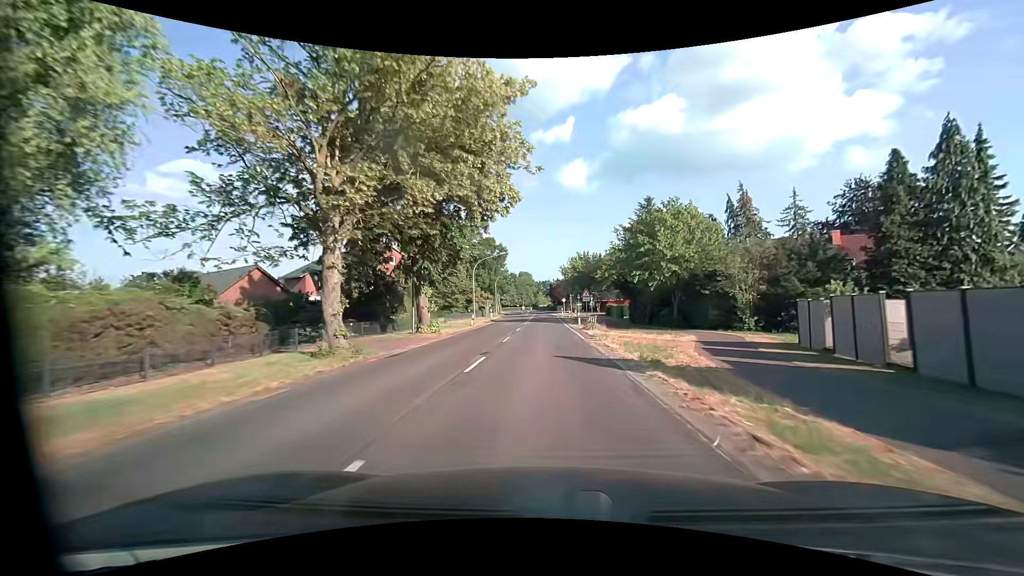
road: secondary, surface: asphalt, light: Day
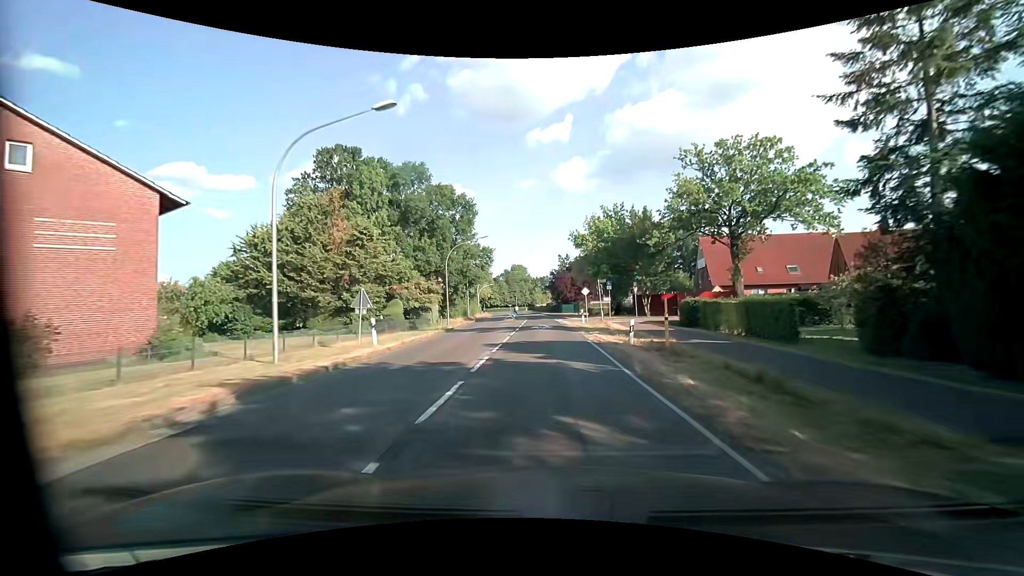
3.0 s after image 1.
(-0.3, +42.9) m; 0°
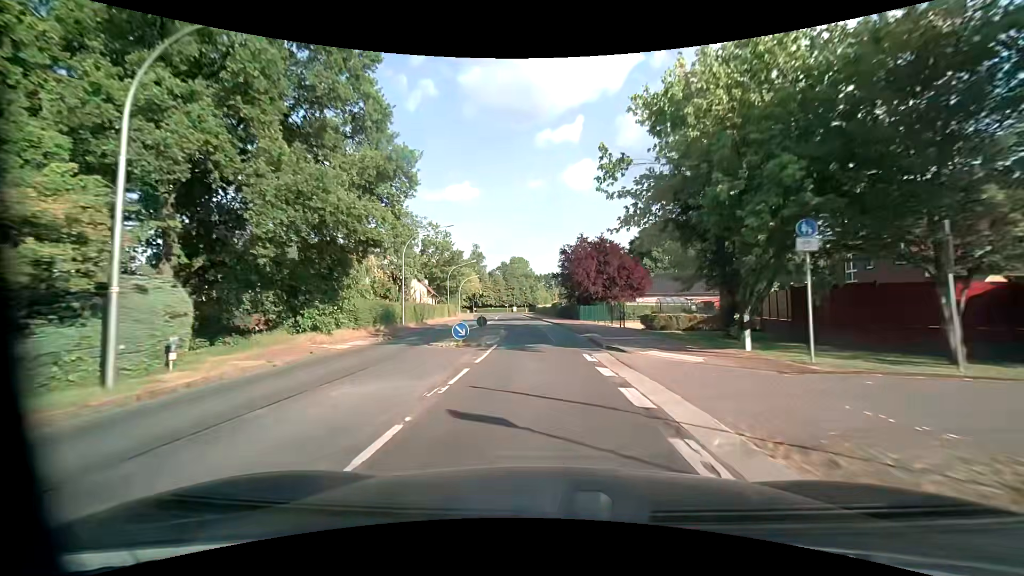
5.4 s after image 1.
(-0.1, +34.2) m; 0°
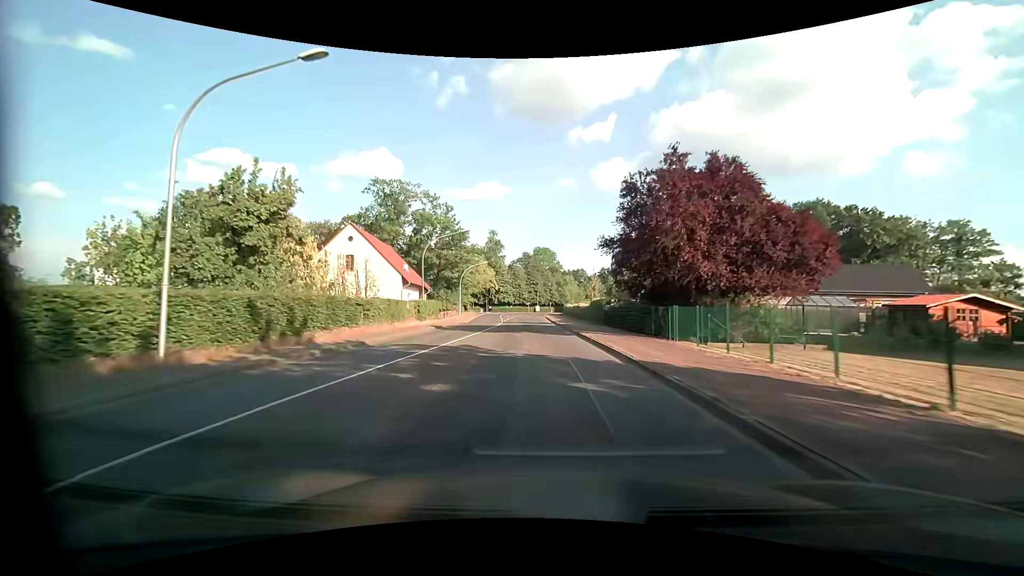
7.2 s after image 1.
(-0.6, +25.6) m; -3°
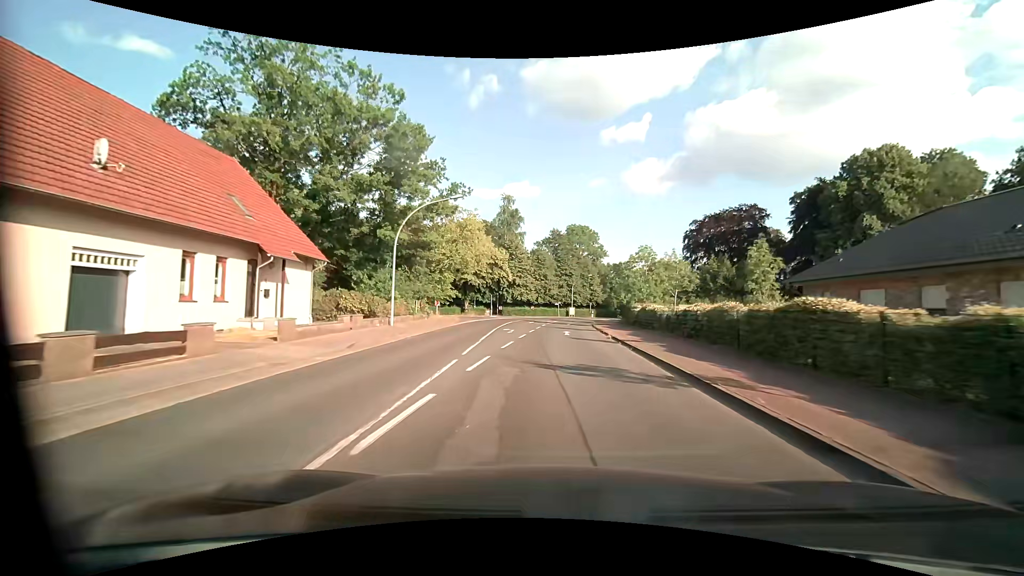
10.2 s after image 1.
(-1.9, +42.6) m; -3°
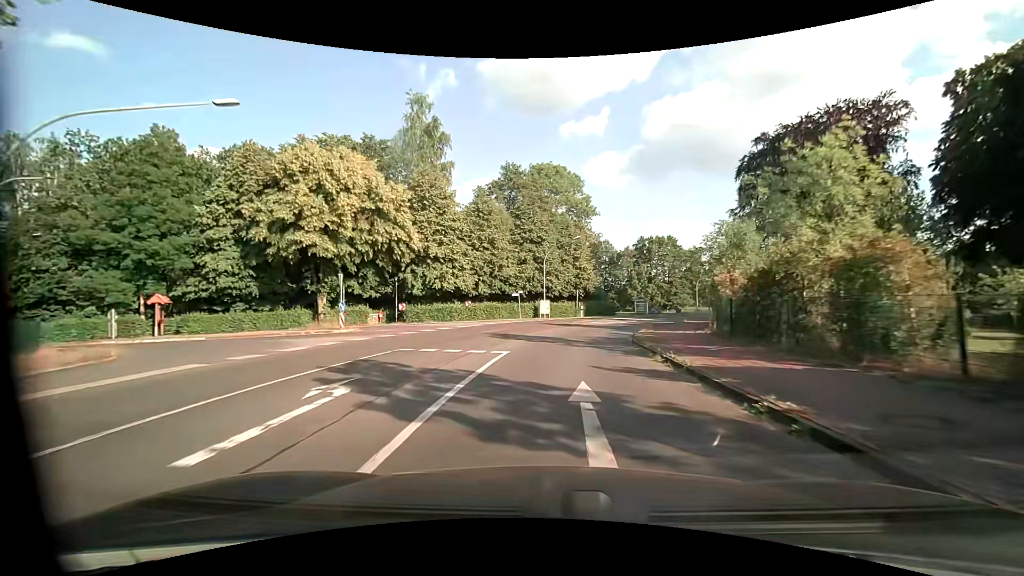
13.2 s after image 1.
(+1.2, +42.6) m; +4°
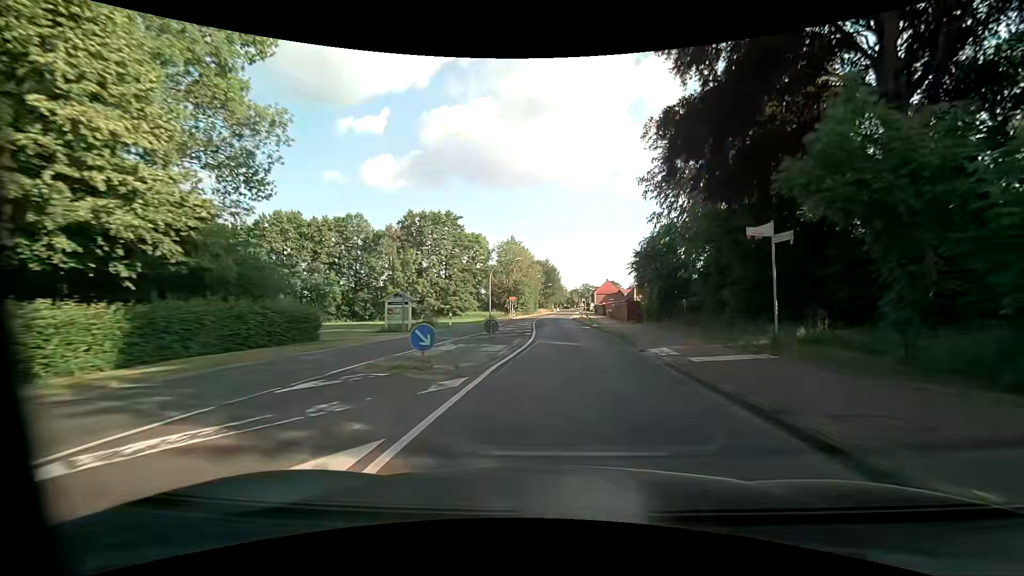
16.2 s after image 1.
(+8.1, +41.4) m; +25°
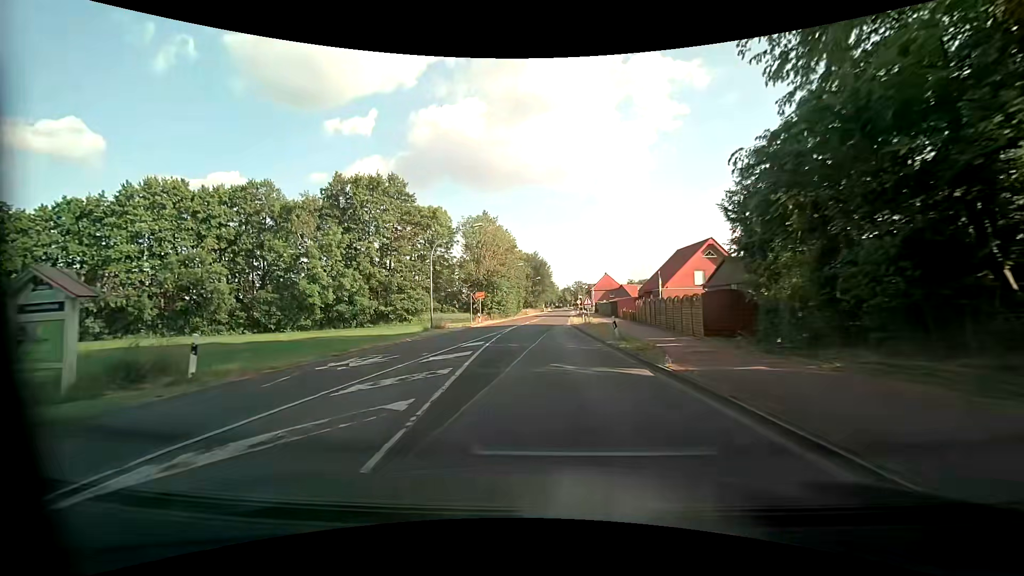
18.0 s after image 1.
(+1.0, +25.7) m; +2°
(0, +10) (0, +20) (0, +30) (0, +40) (+1, +50) (+1, +60) (+2, +70) (+2, +80) (+3, +90) (+3, +100) m
